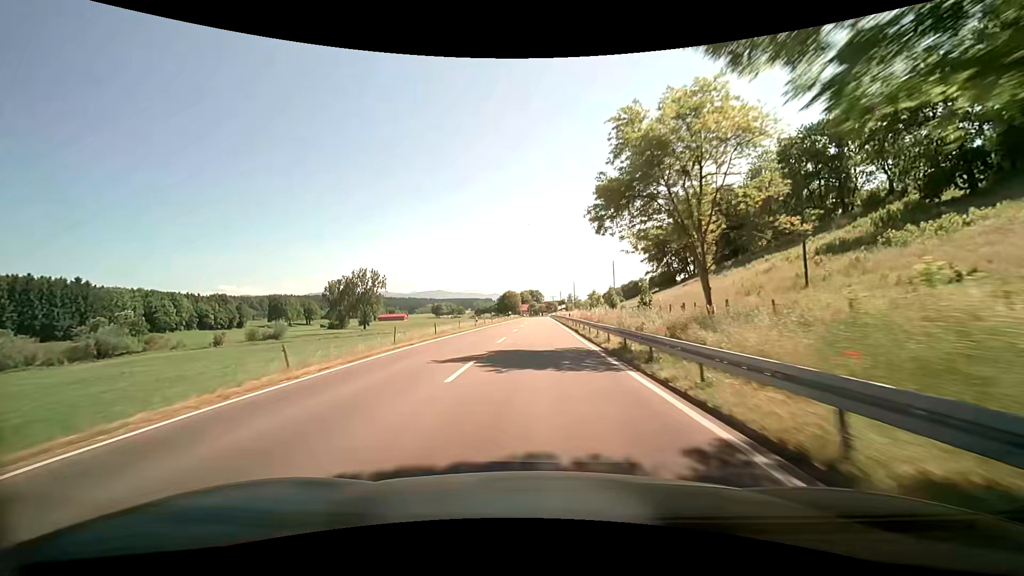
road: primary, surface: asphalt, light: Day
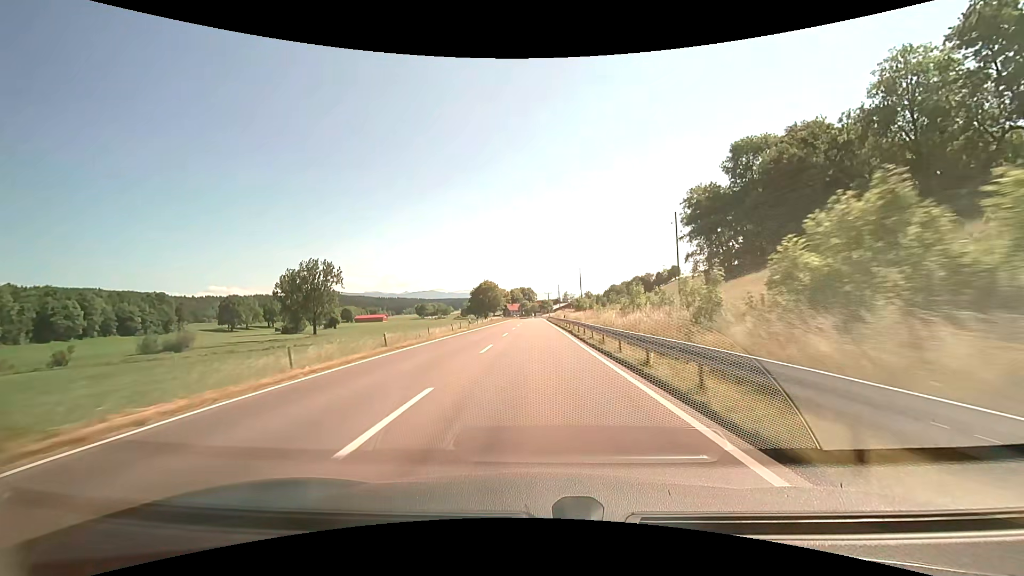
(+0.1, +52.7) m; +1°
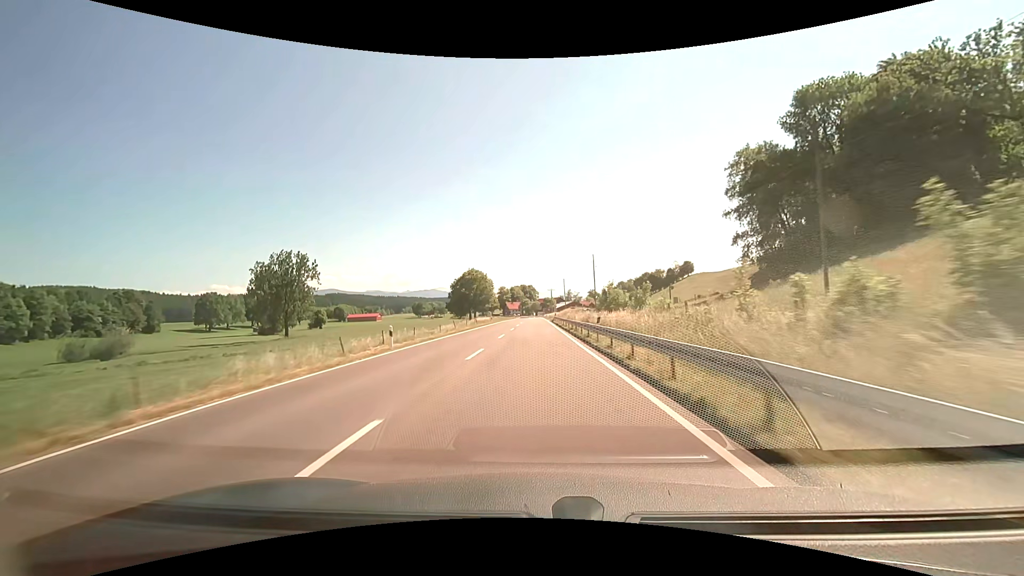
(+0.1, +26.7) m; 0°
(0, +10) (0, +20) (0, +30) (0, +40) (0, +50) (0, +60) (0, +70) (0, +80) (0, +90) (0, +100) m
